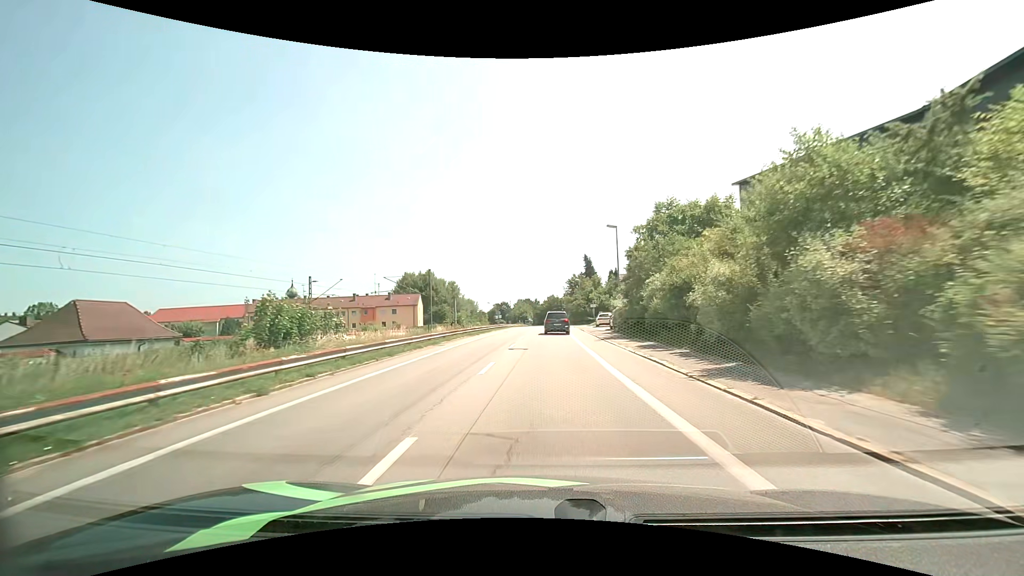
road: unclassified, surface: asphalt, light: Day
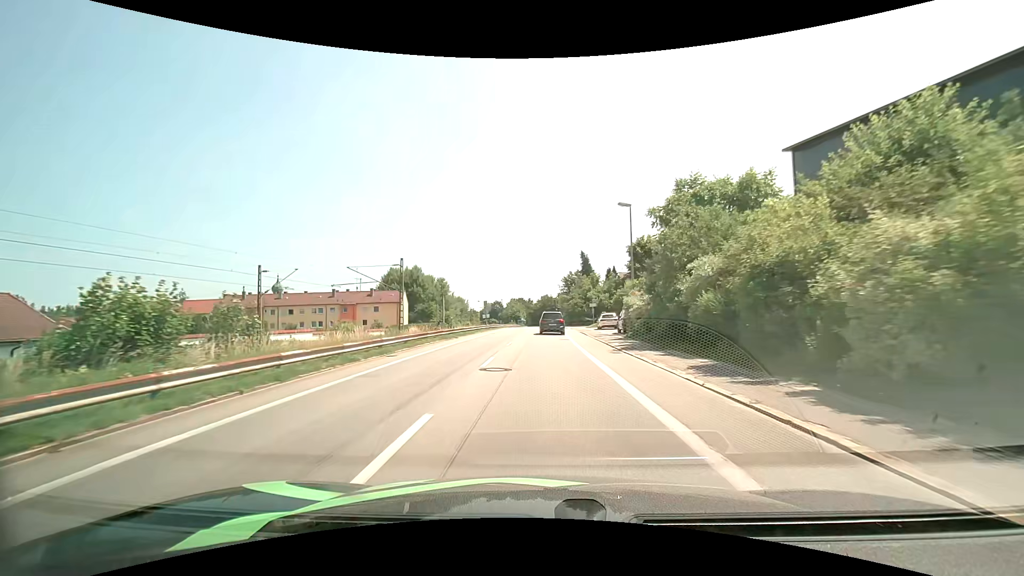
(0.0, +7.8) m; +1°
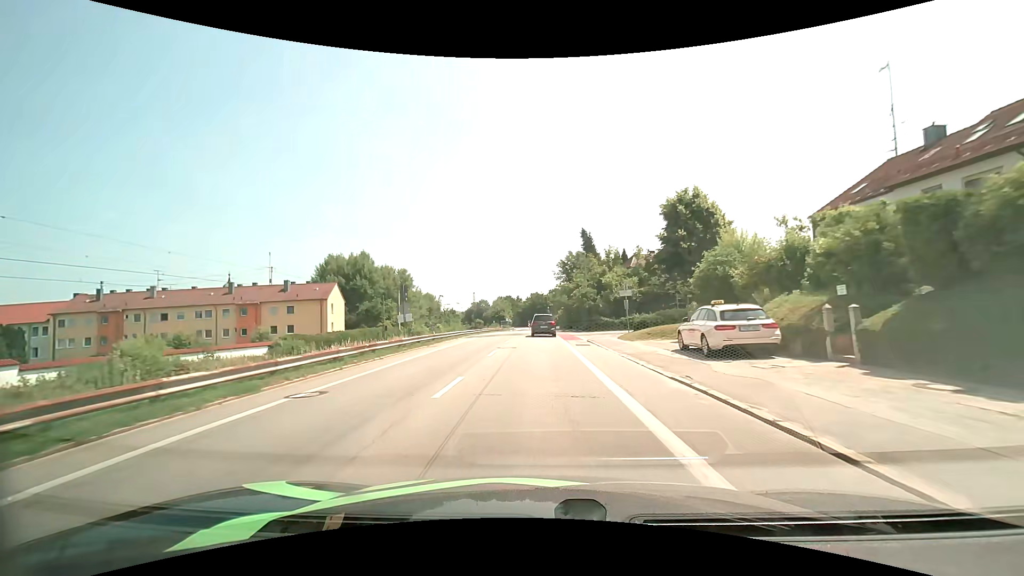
(+0.5, +31.8) m; +1°
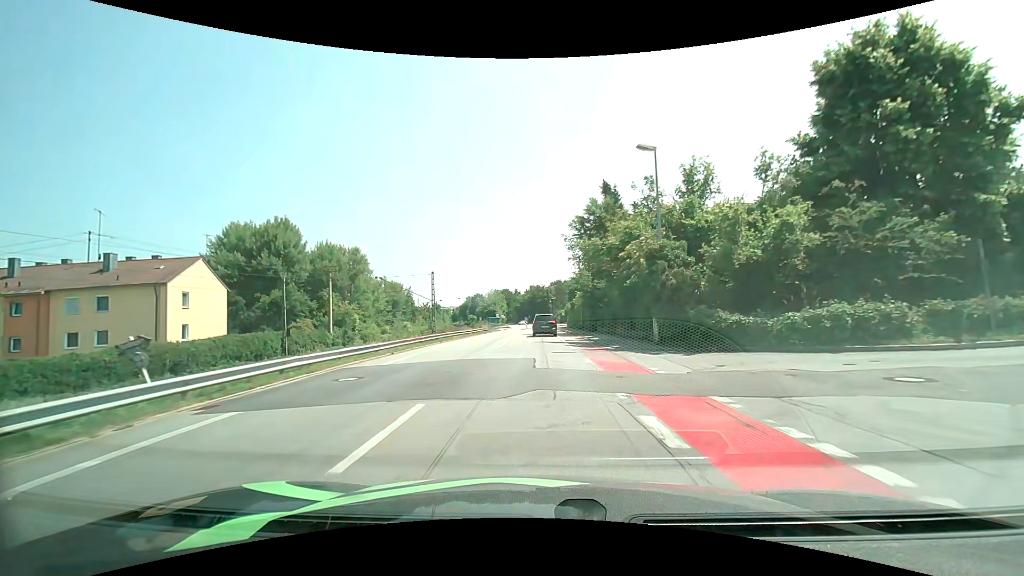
(-0.1, +31.1) m; 0°
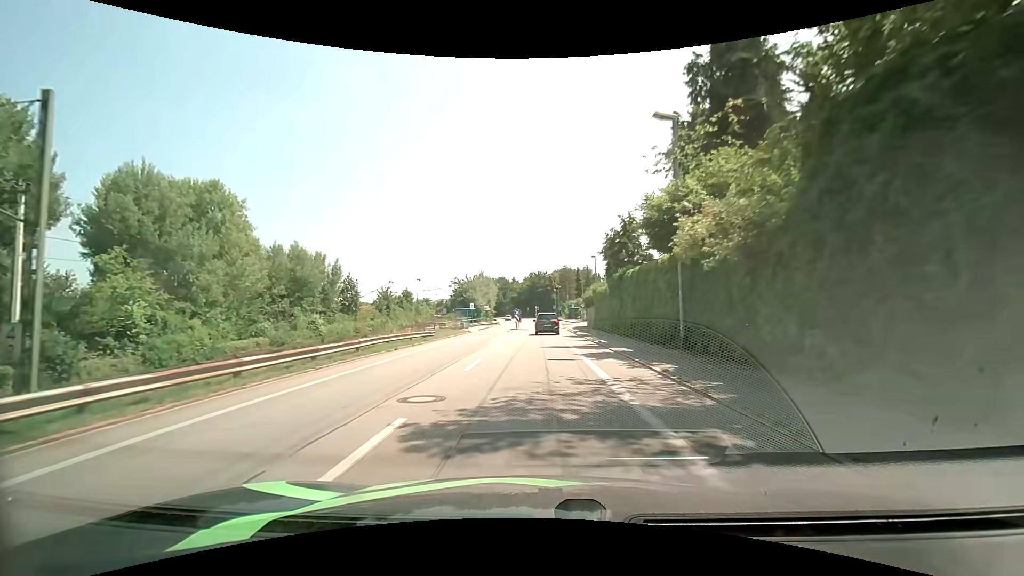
(0.0, +38.4) m; 0°
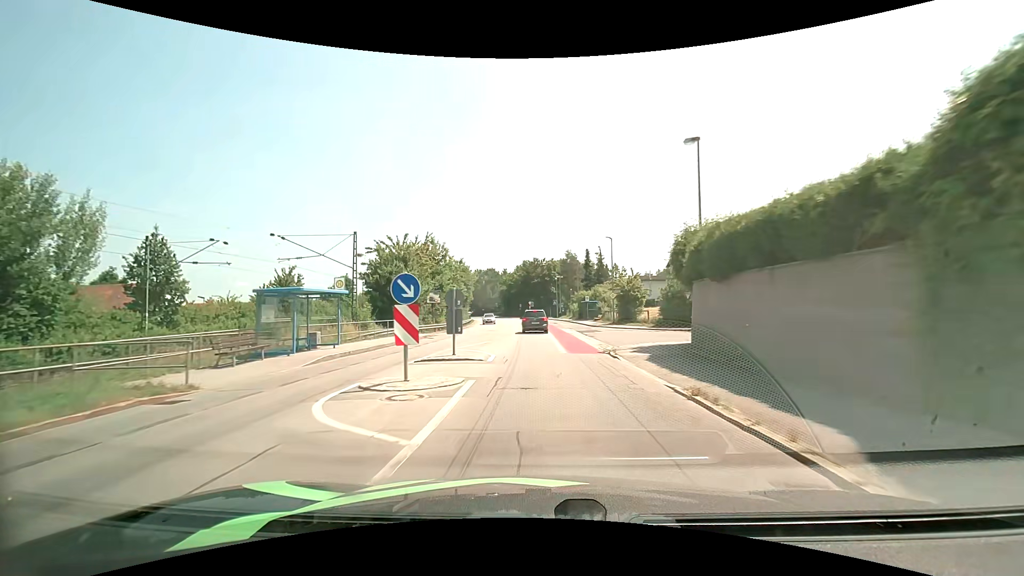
(+0.1, +38.8) m; 0°
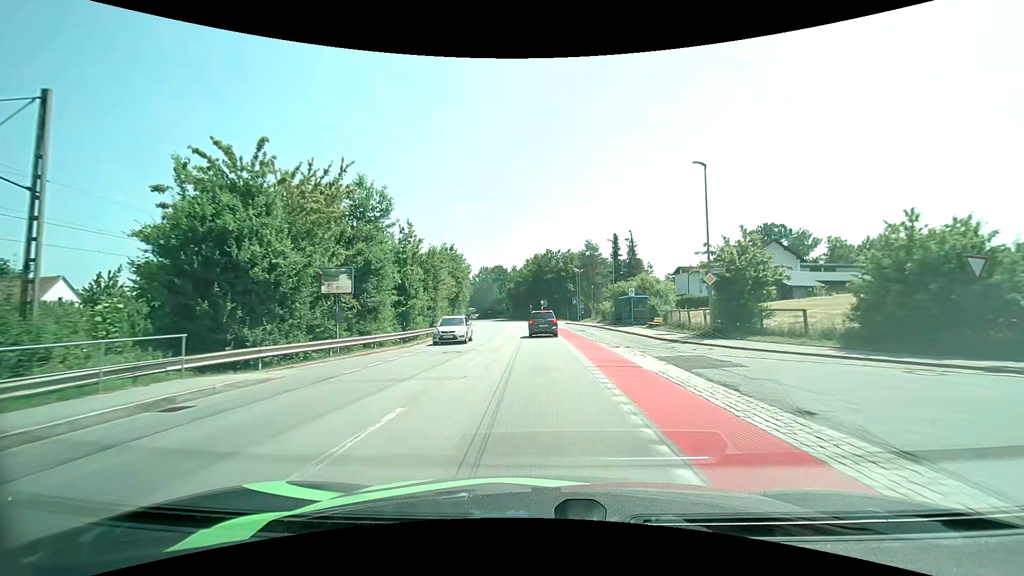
(-0.2, +23.1) m; -1°
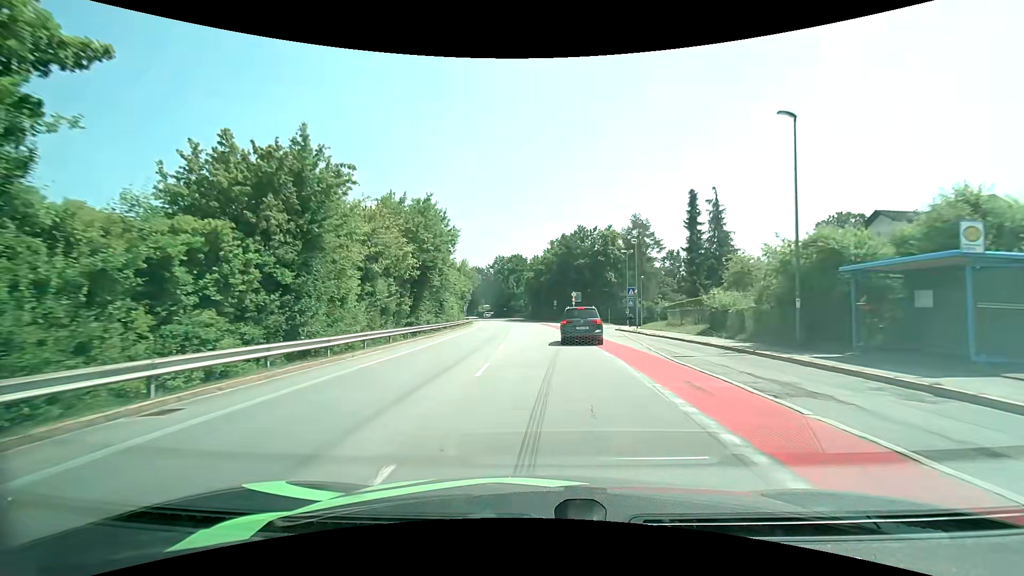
(-0.6, +30.2) m; -3°
(0, +10) (0, +20) (-1, +30) (-1, +40) (-1, +50) (-2, +60) (-3, +70) (-4, +80) (-5, +90) (-6, +100) m
